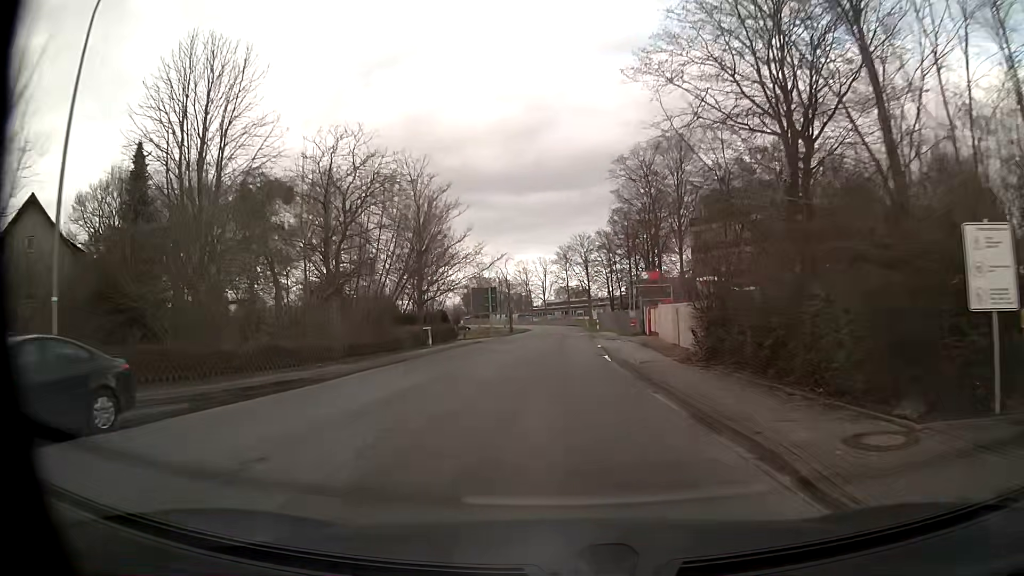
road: unclassified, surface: asphalt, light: Day
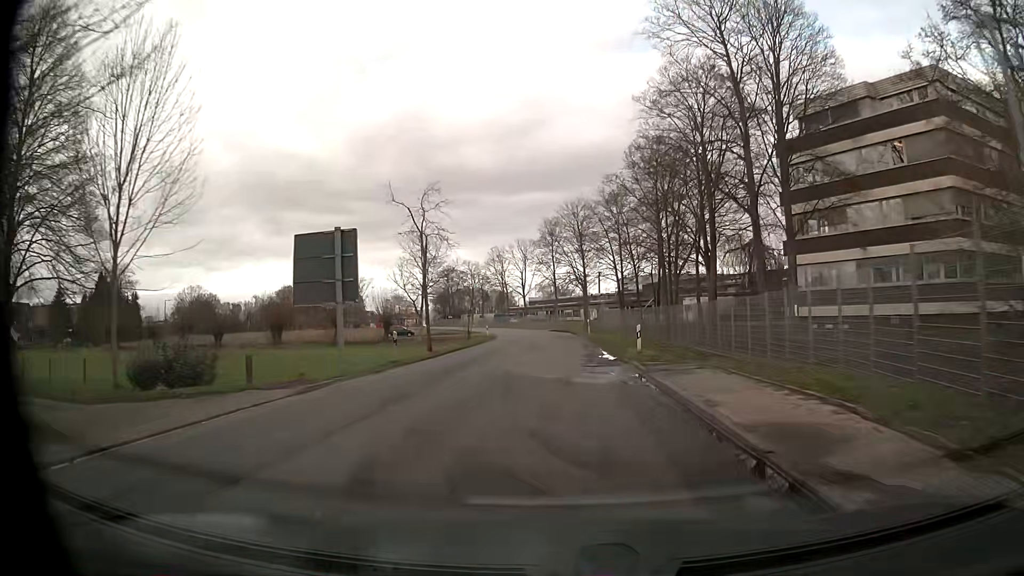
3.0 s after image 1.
(+0.1, +37.7) m; +1°
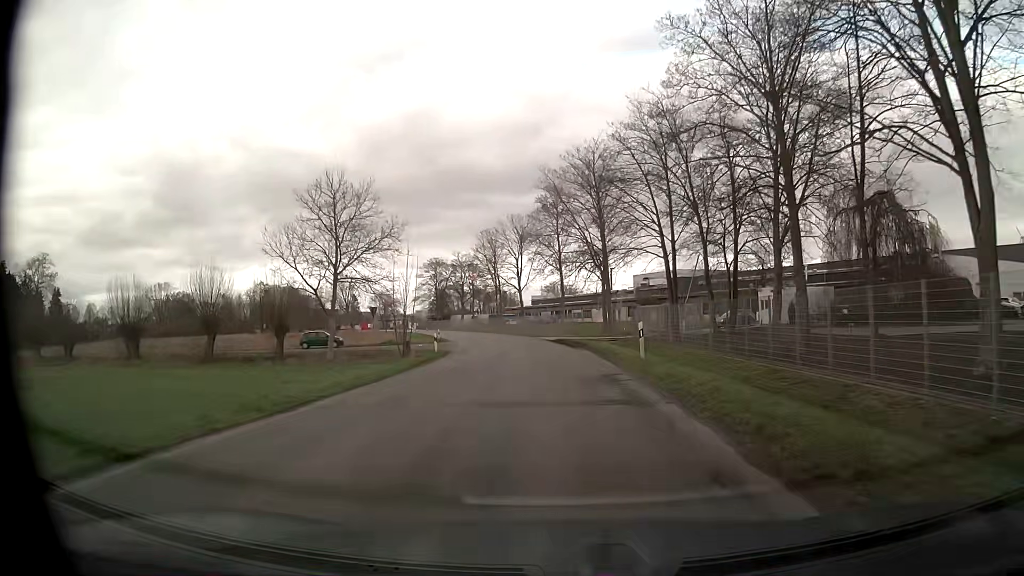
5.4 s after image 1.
(0.0, +30.5) m; -1°
(0, +10) (0, +20) (-1, +30) (-1, +40) (-3, +50) (-4, +60) (-6, +70) (-8, +79) (-11, +89) (-14, +98) m
